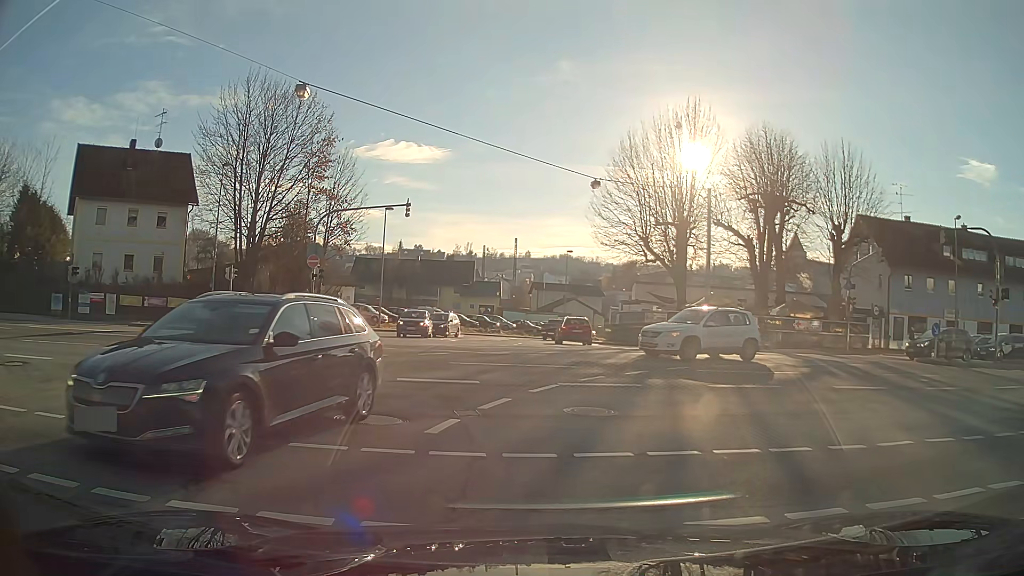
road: unclassified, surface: asphalt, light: Day
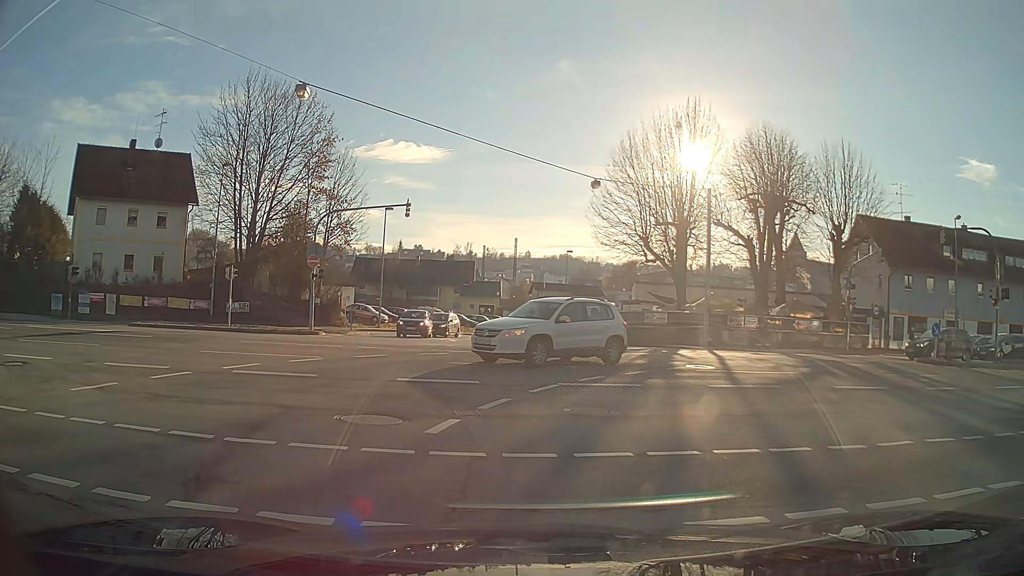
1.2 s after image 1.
(0.0, 0.0) m; 0°
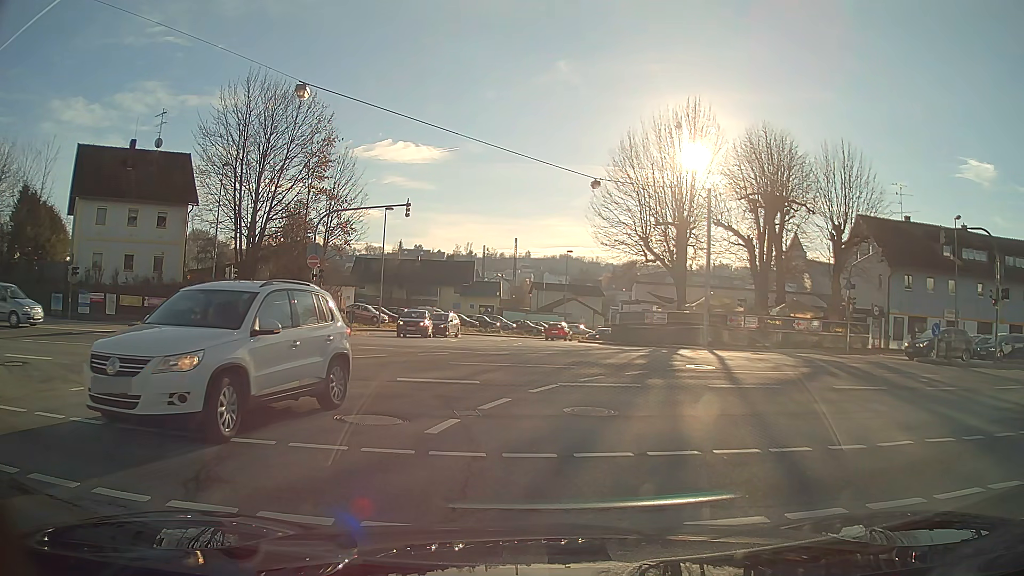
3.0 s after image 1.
(0.0, 0.0) m; 0°
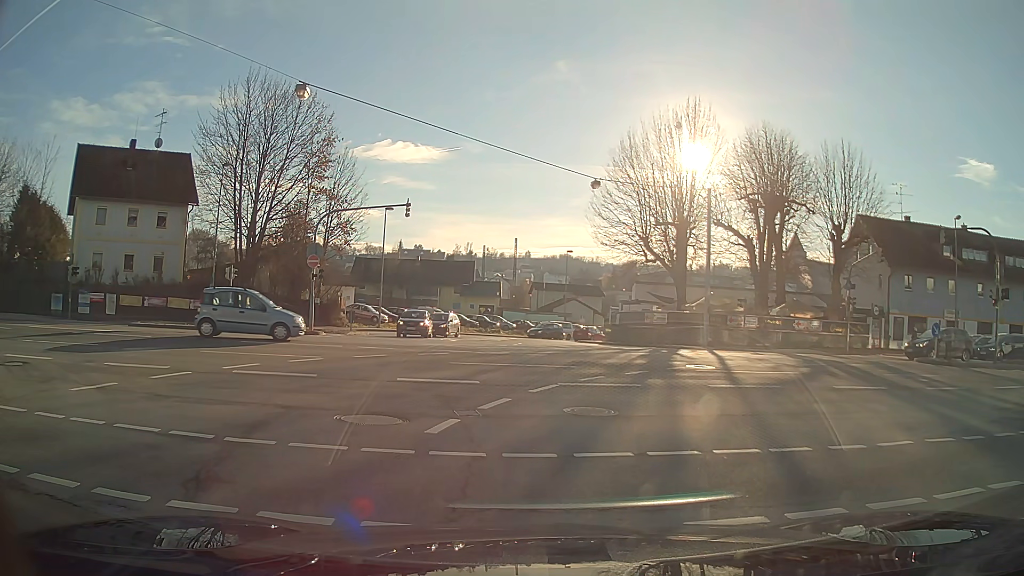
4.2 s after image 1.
(0.0, 0.0) m; 0°
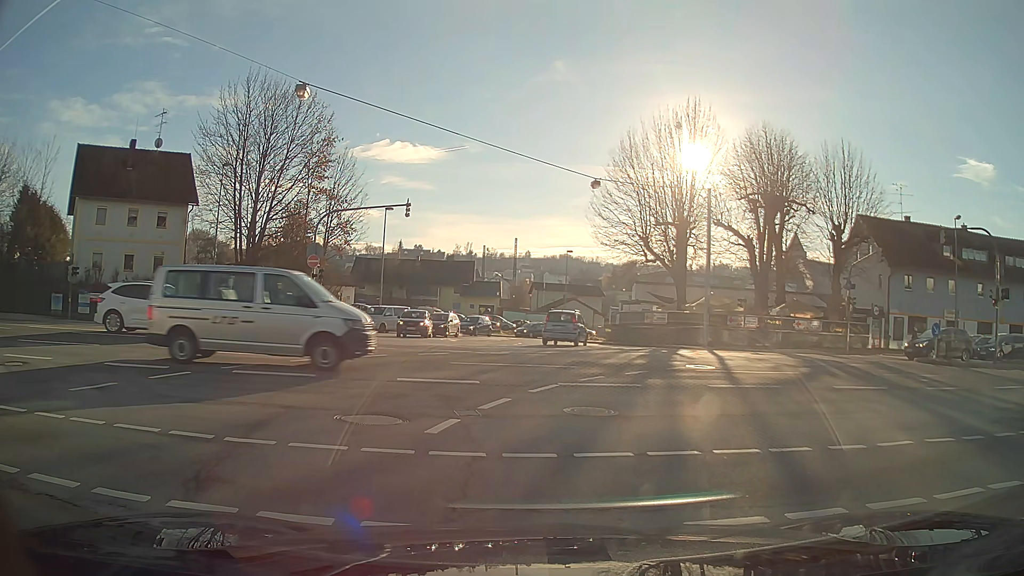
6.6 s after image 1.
(0.0, 0.0) m; 0°
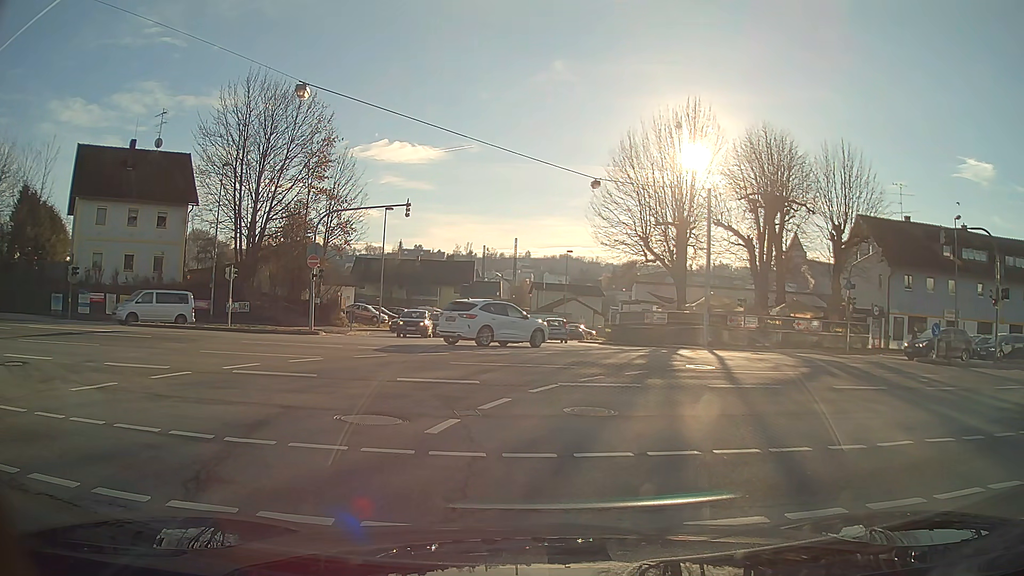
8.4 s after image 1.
(0.0, 0.0) m; 0°
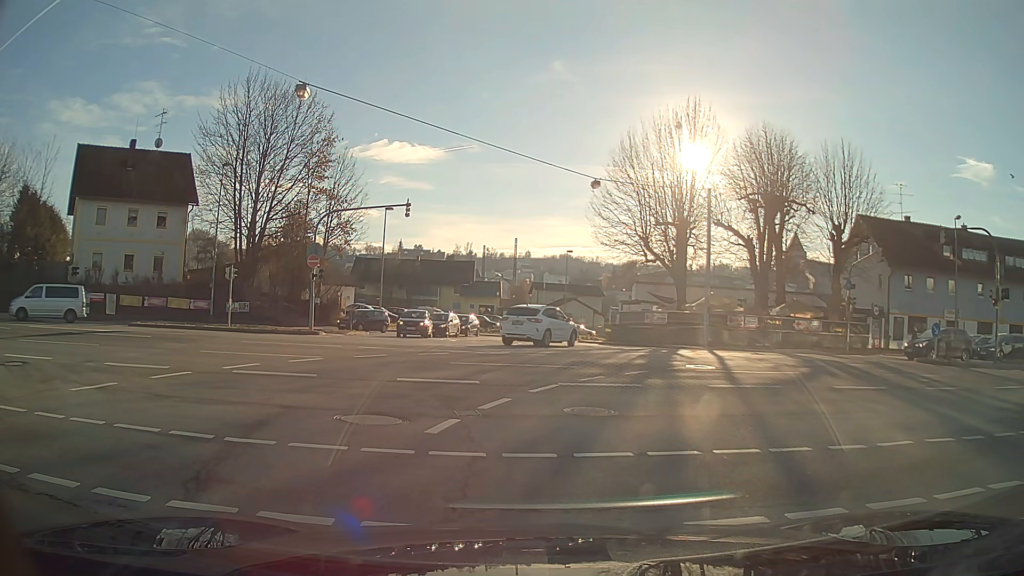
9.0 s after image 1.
(0.0, 0.0) m; 0°
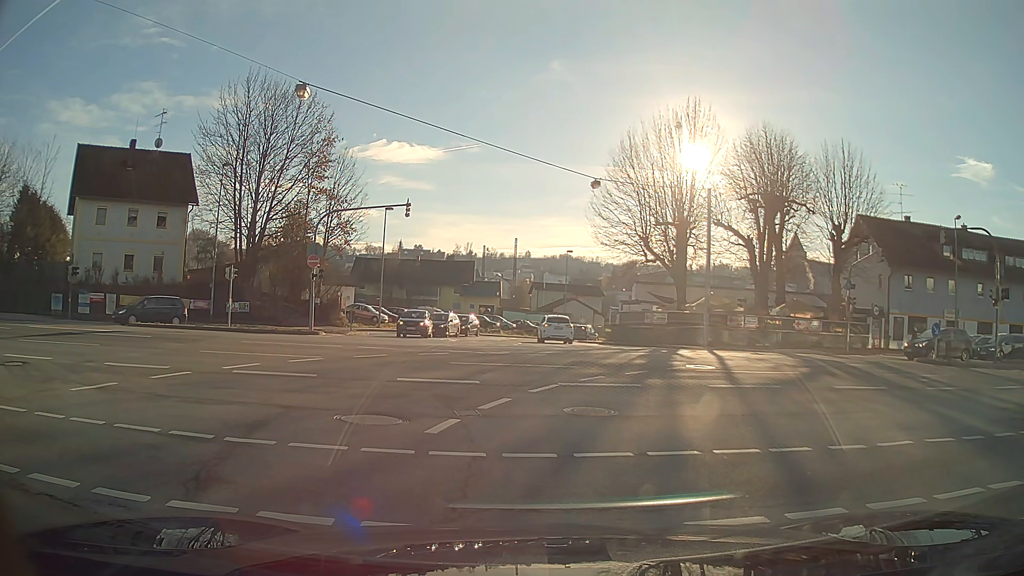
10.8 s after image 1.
(0.0, 0.0) m; 0°
